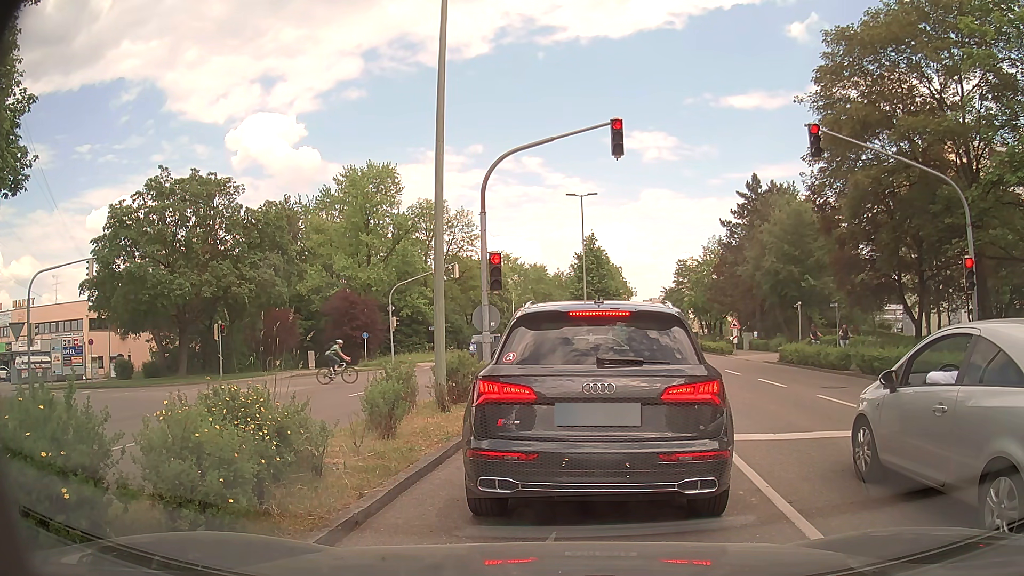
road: tertiary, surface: asphalt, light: Day
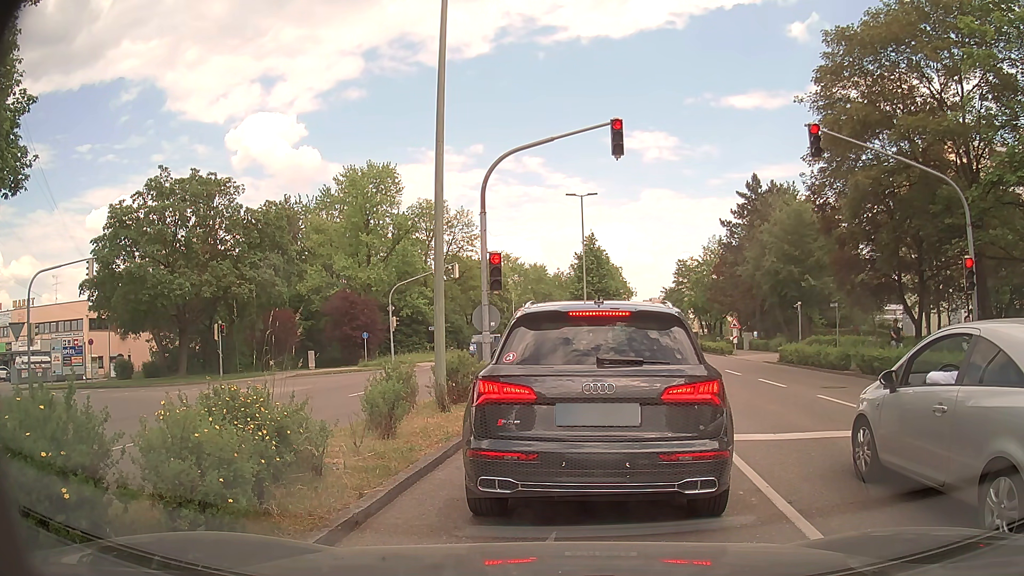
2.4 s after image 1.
(0.0, 0.0) m; 0°
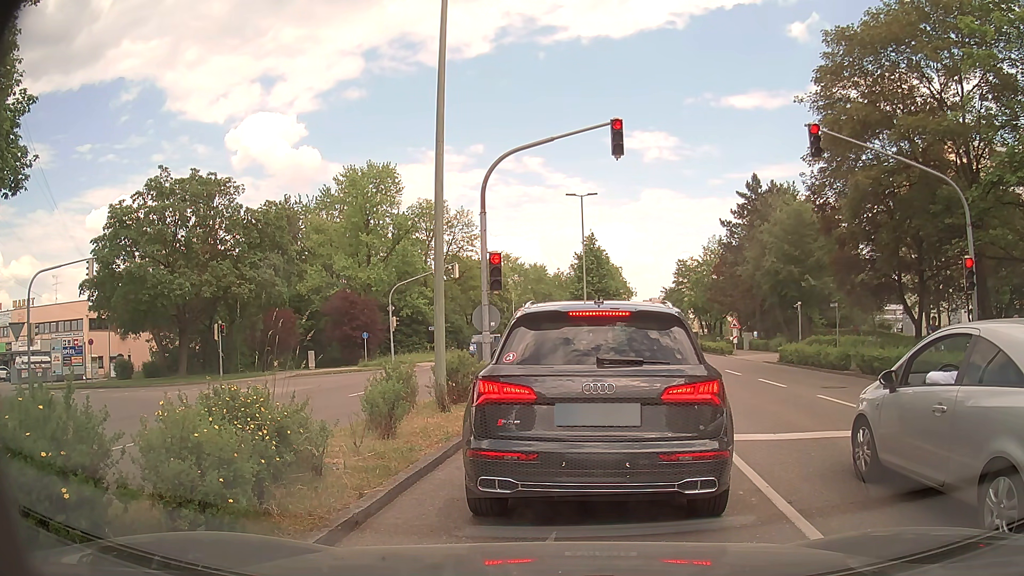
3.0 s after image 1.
(0.0, 0.0) m; 0°
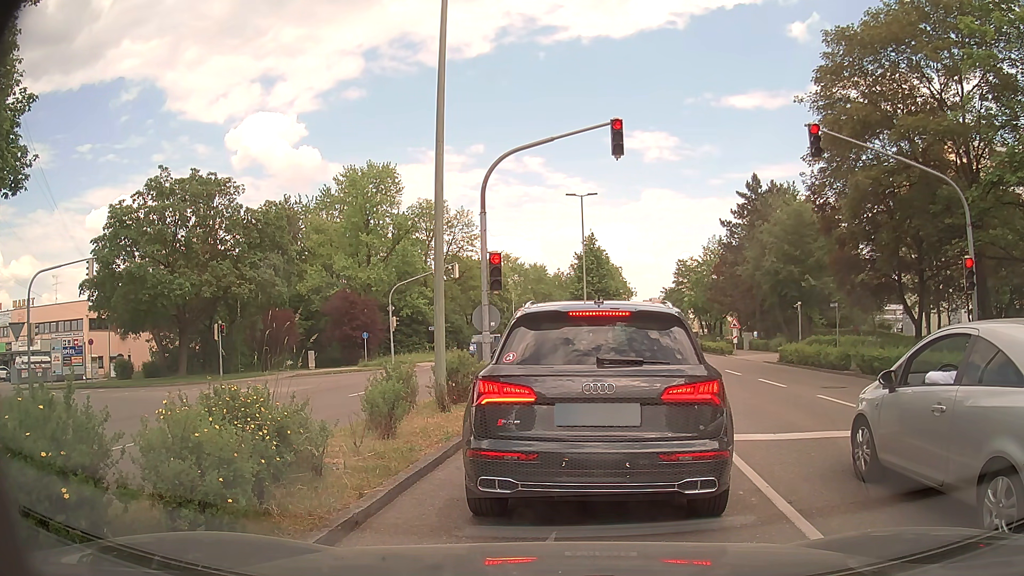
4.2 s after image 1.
(0.0, 0.0) m; 0°
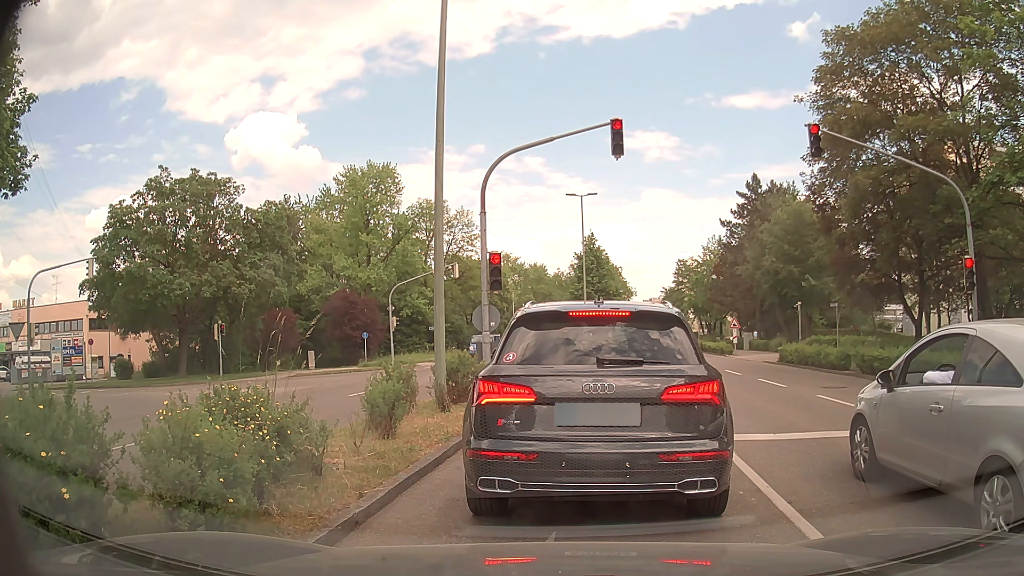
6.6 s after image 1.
(0.0, 0.0) m; 0°
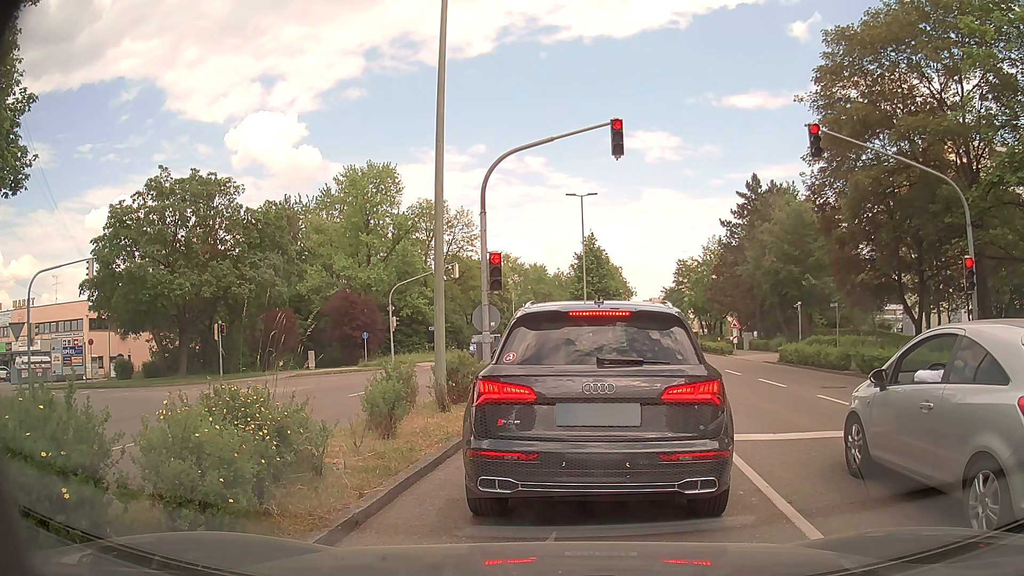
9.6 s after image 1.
(0.0, 0.0) m; 0°
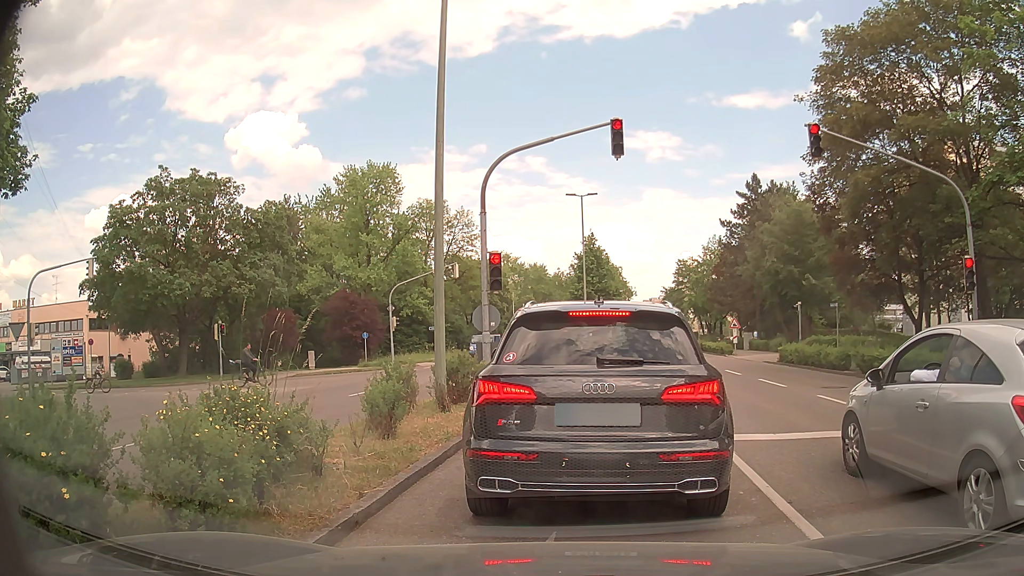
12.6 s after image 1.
(0.0, 0.0) m; 0°
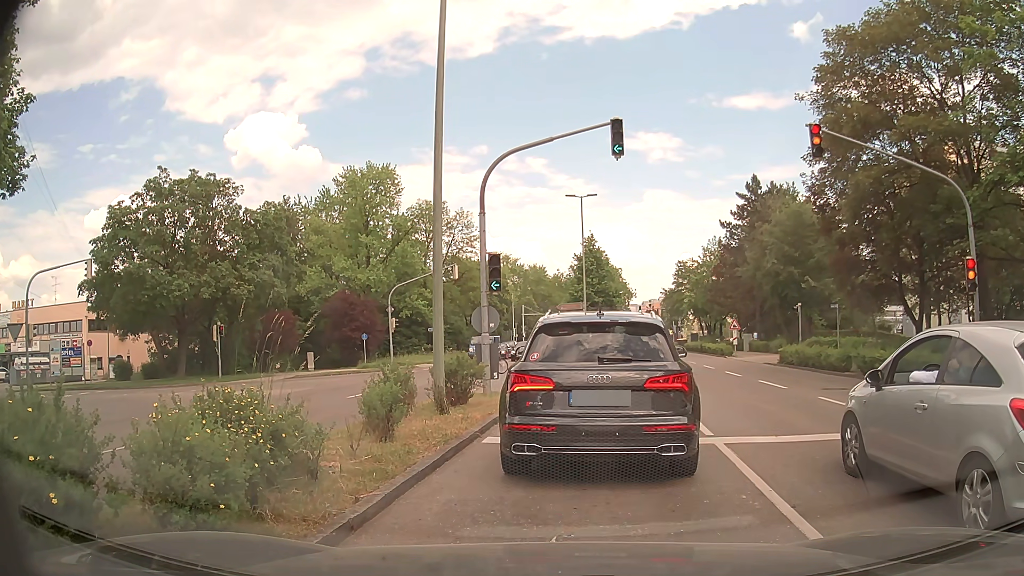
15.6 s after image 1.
(0.0, +0.1) m; 0°
(+1, +10) (+2, +20) (-2, +29) (-11, +33) (-21, +34) (-31, +35) (-41, +37) (-51, +38) (-60, +39) (-70, +40) m
